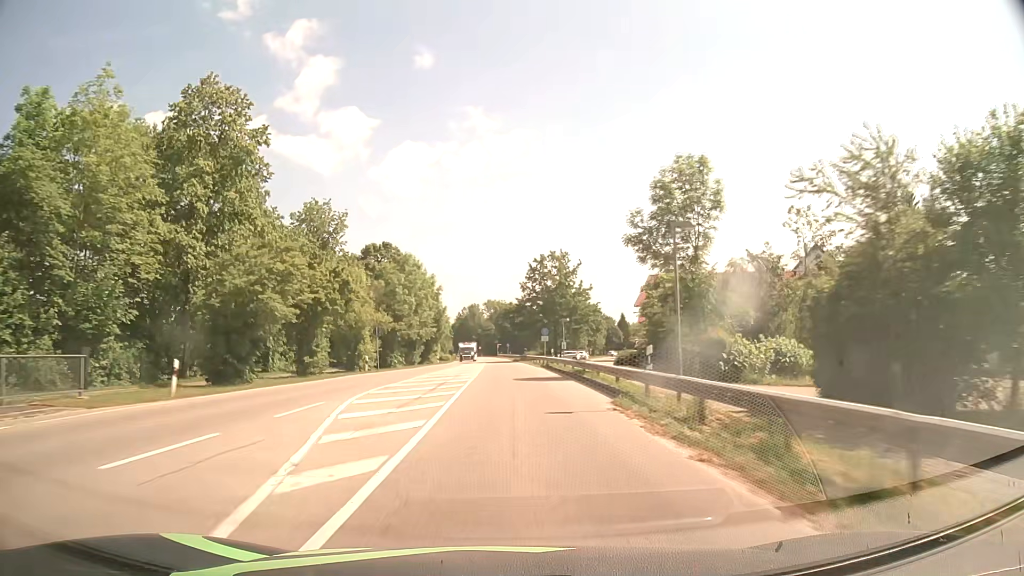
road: secondary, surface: asphalt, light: Day
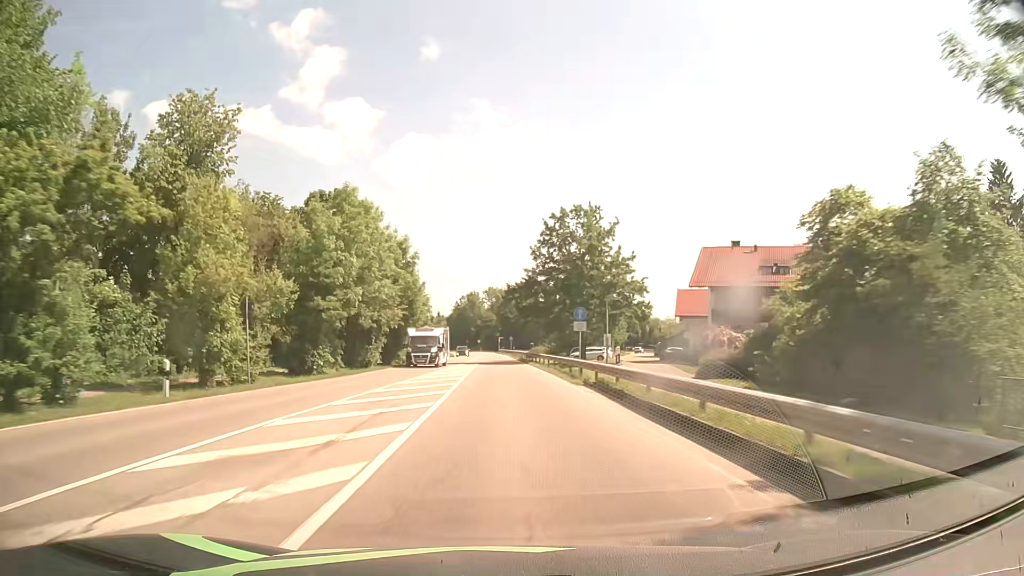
(0.0, +25.1) m; 0°
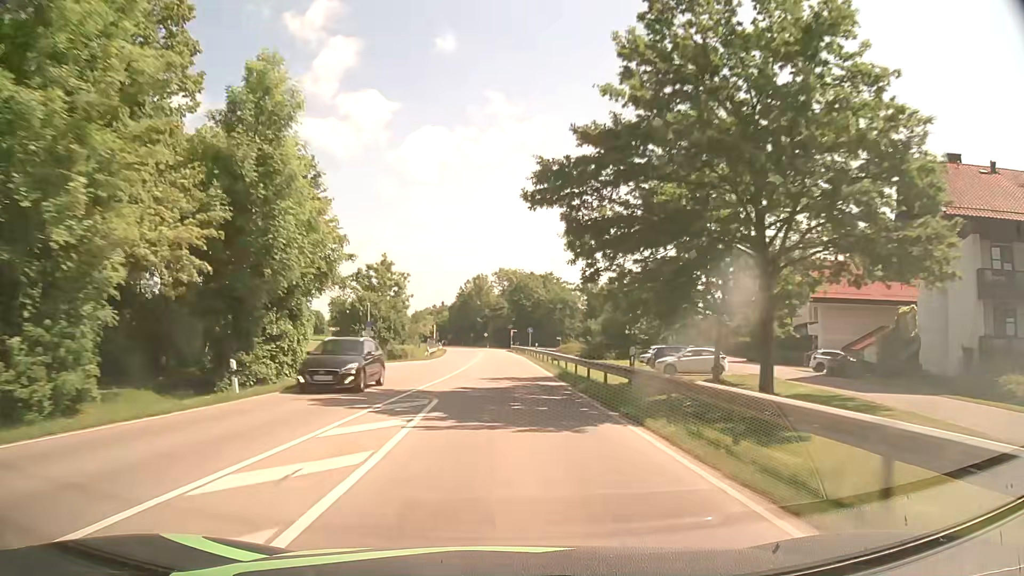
(-0.3, +37.7) m; -1°
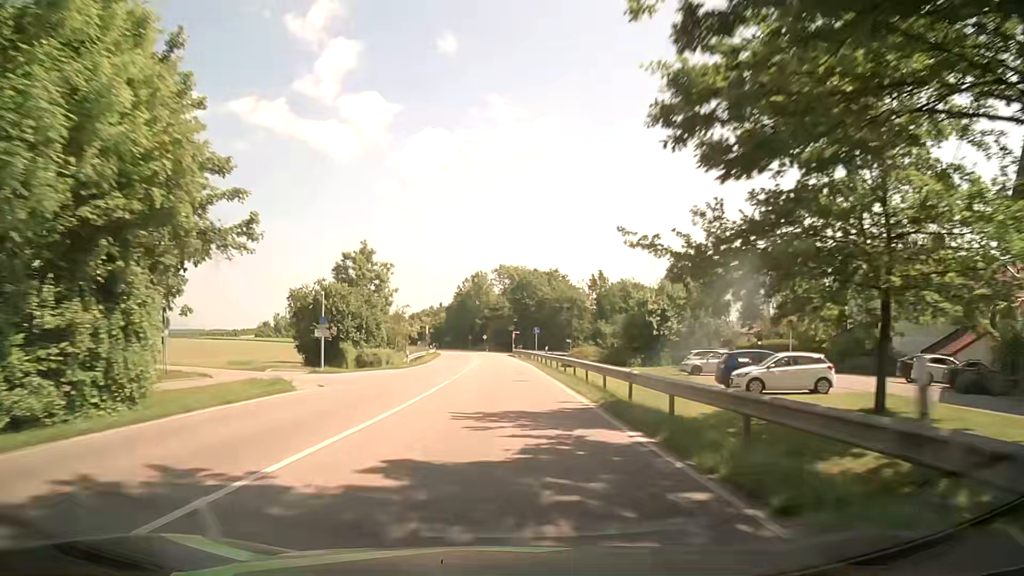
(0.0, +12.6) m; 0°
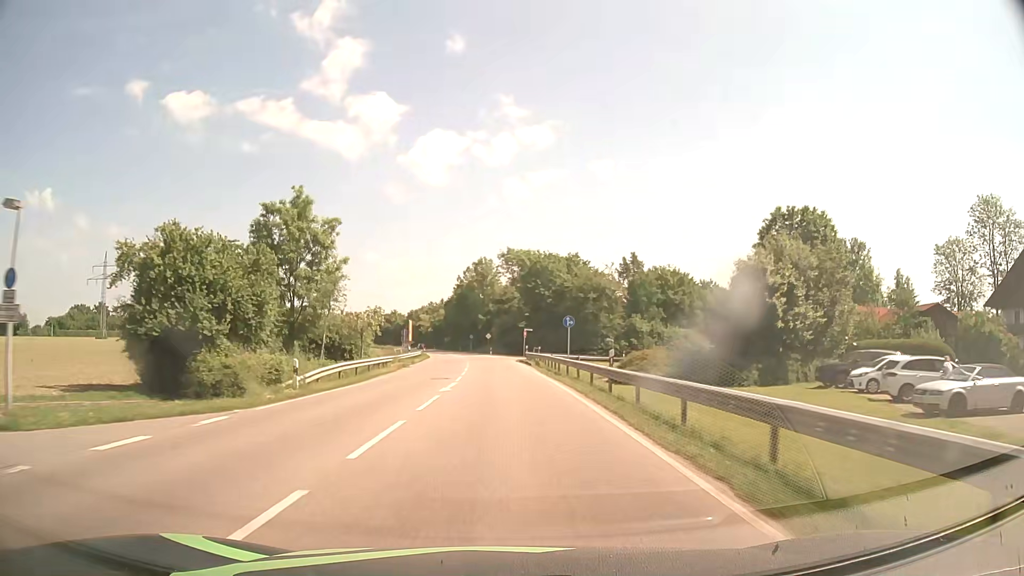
(0.0, +25.1) m; 0°
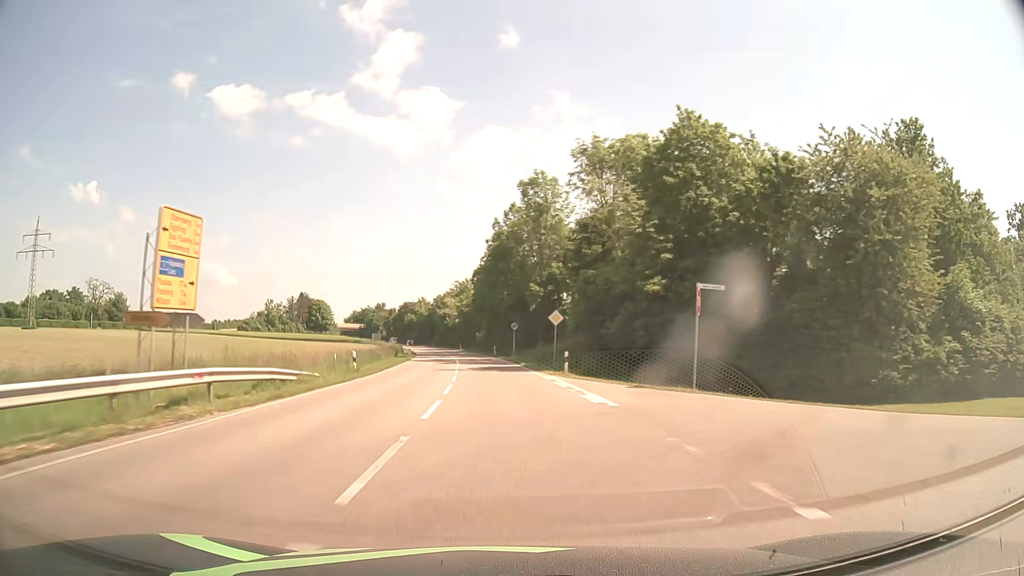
(-2.4, +62.6) m; -4°
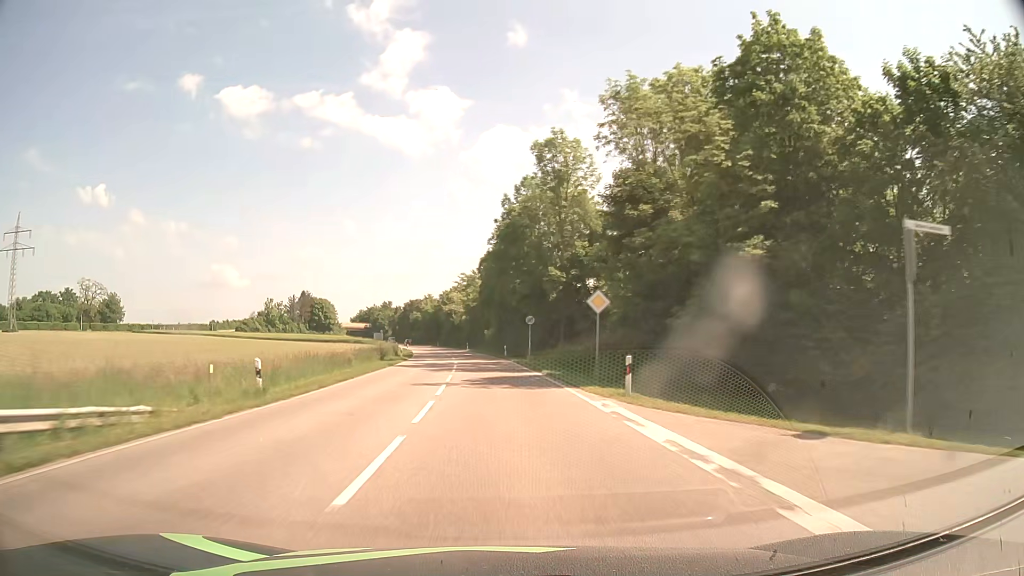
(-0.1, +12.5) m; -1°
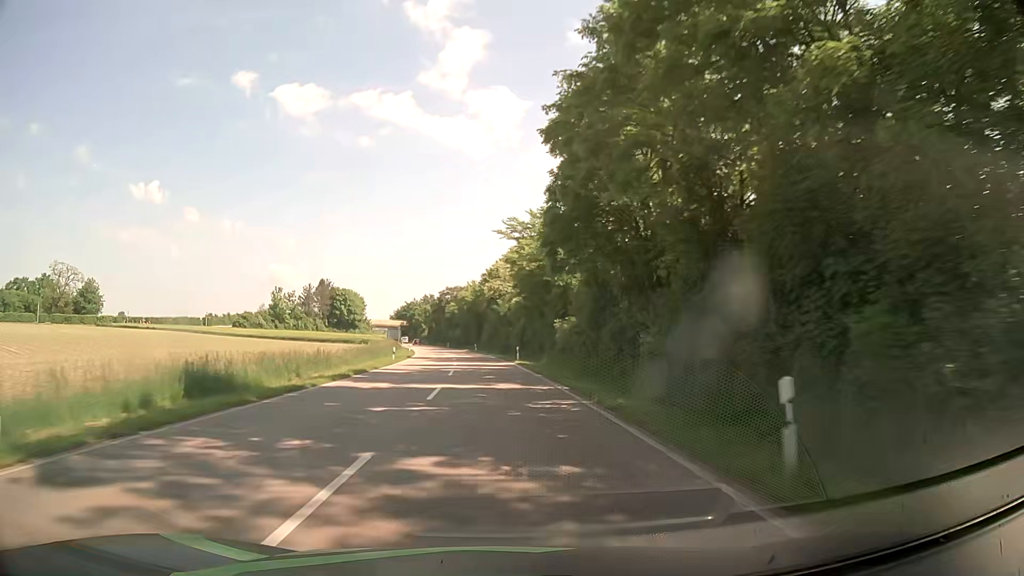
(-2.2, +50.1) m; -6°
(0, +10) (0, +20) (0, +30) (-1, +40) (-2, +50) (-2, +60) (-3, +70) (-4, +80) (-6, +90) (-7, +100) m
